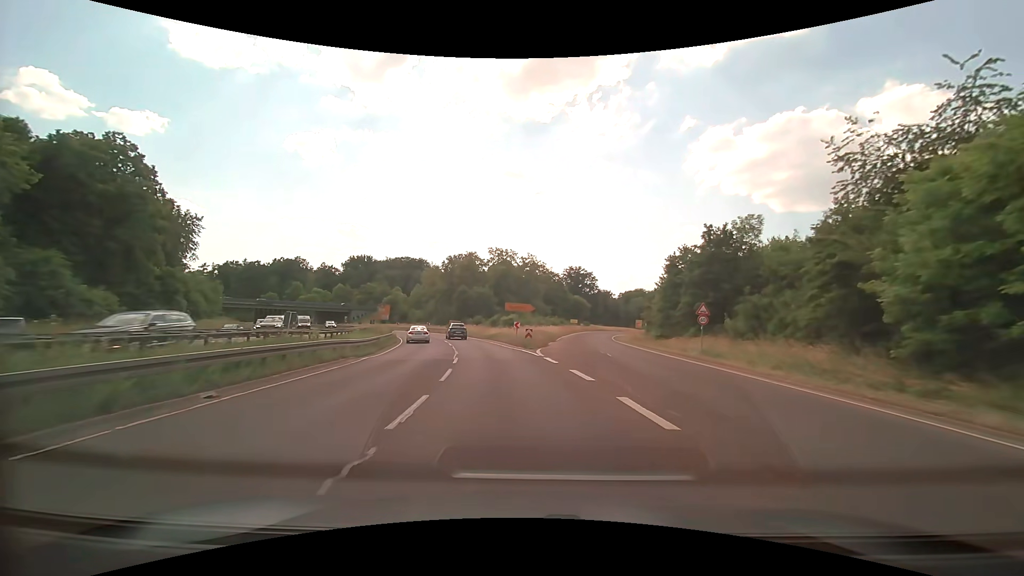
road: trunk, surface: asphalt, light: Day
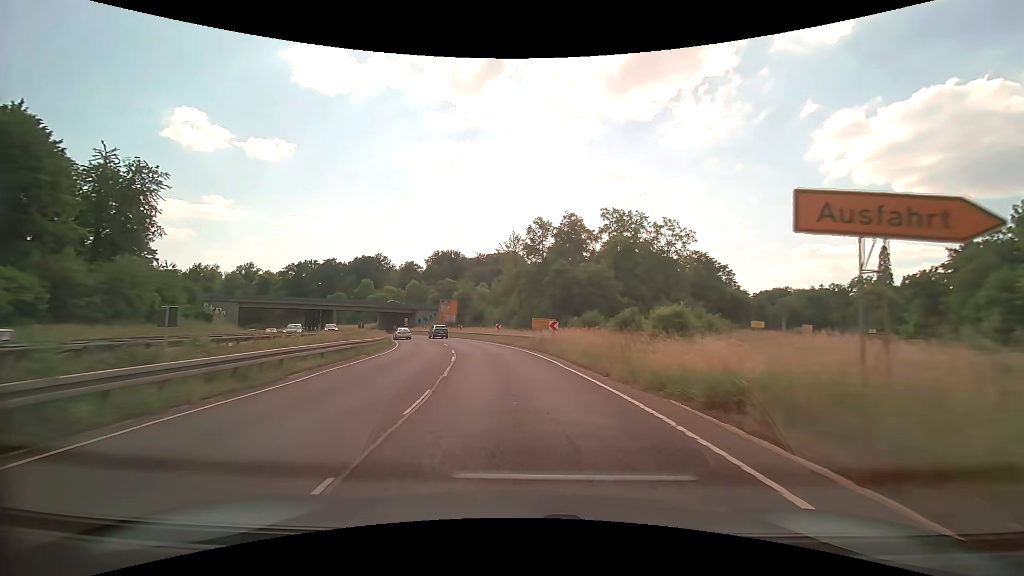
(-4.3, +41.4) m; -12°
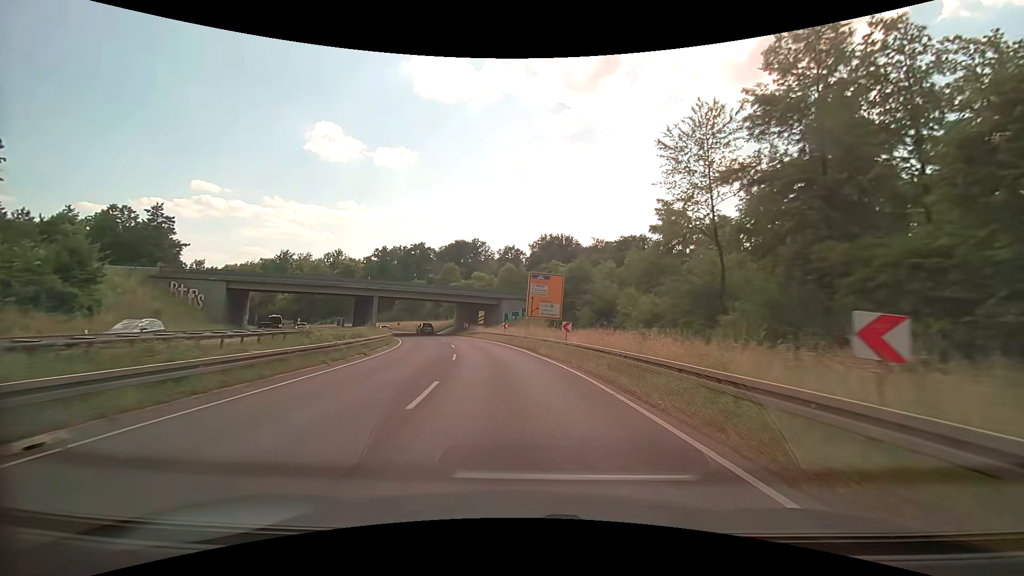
(-4.7, +41.5) m; -13°
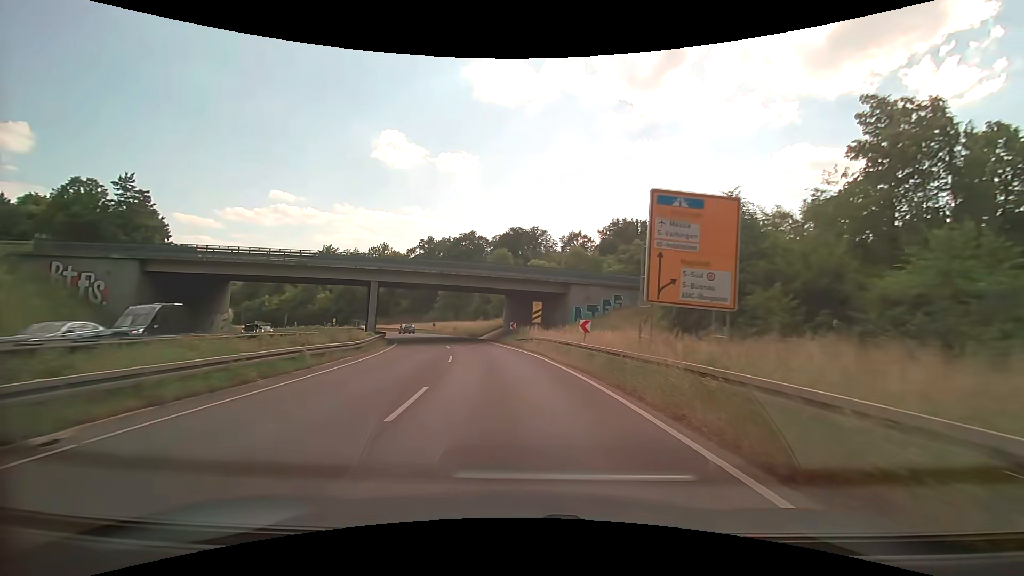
(-1.4, +25.1) m; -7°
(0, +10) (-1, +20) (-2, +30) (-4, +40) (-7, +49) (-10, +59) (-13, +68) (-17, +78) (-21, +87) (-26, +95) m
